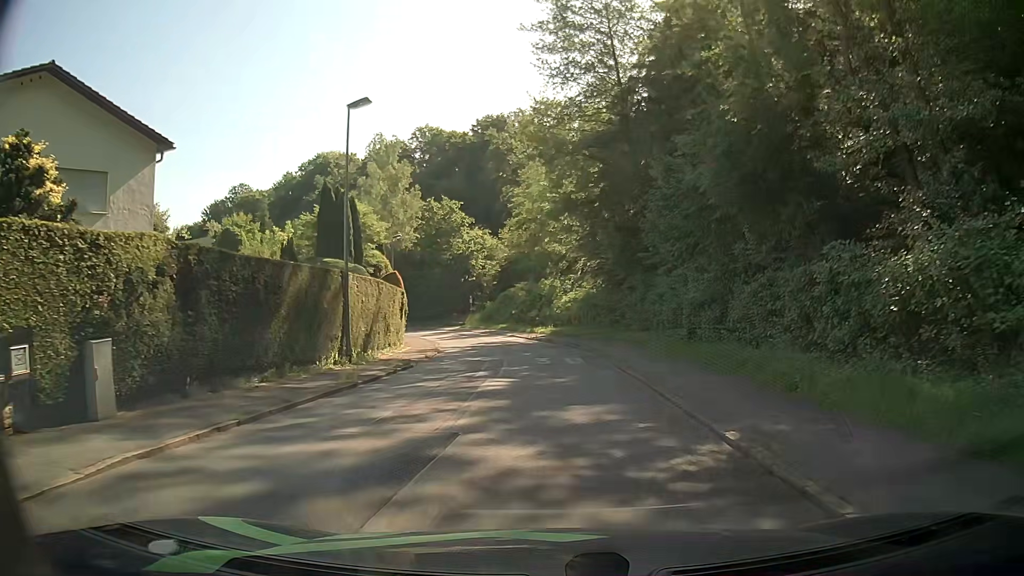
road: residential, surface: asphalt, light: Day
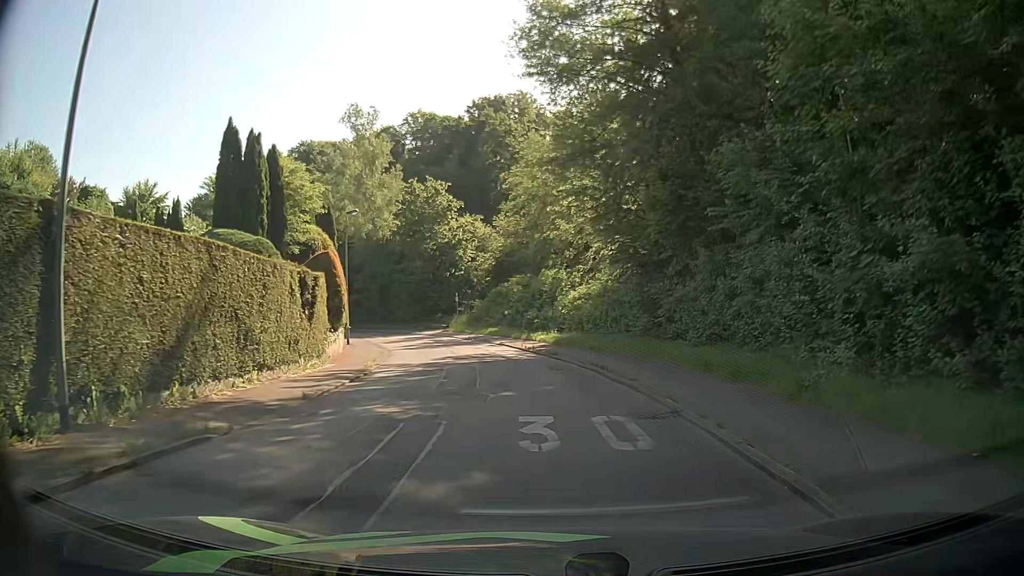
(0.0, +13.3) m; 0°
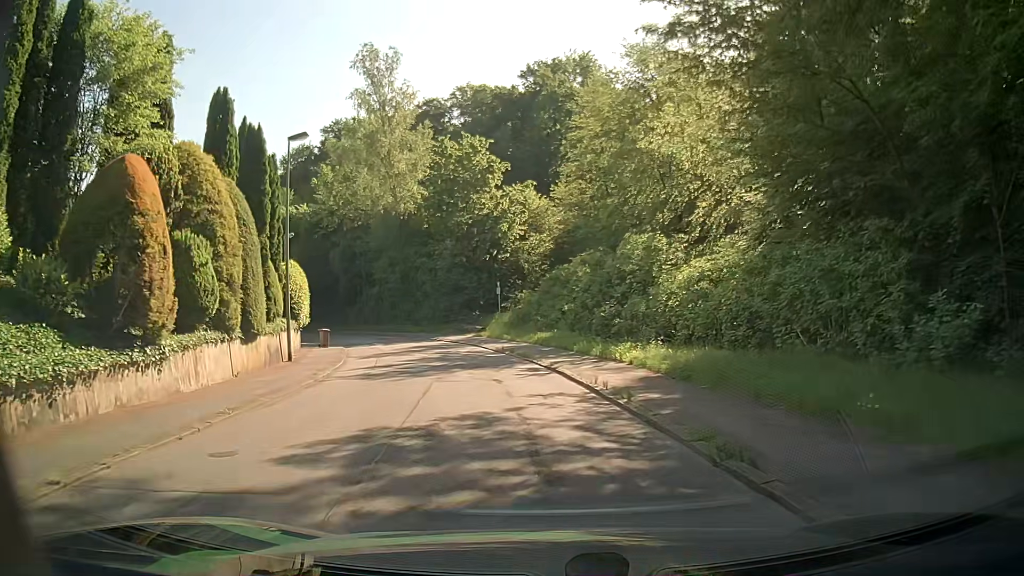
(-0.6, +18.1) m; -5°
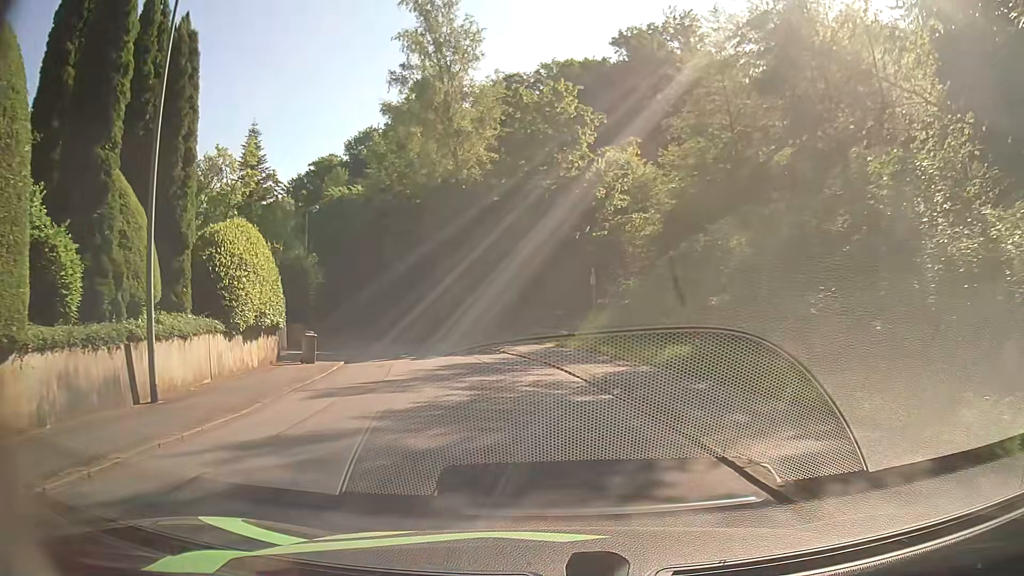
(-0.9, +13.6) m; -8°
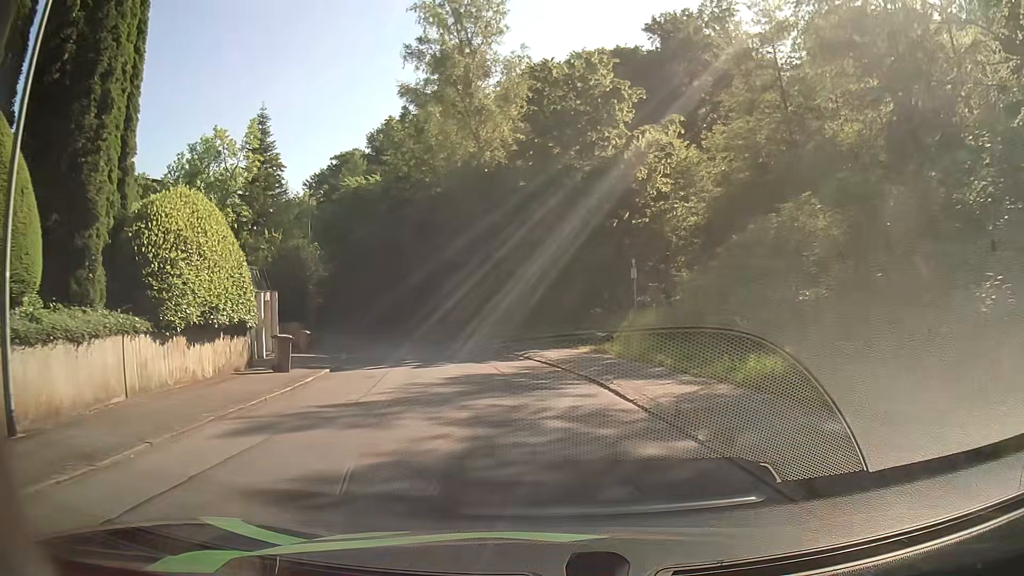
(-0.1, +4.6) m; -3°
(0, +10) (-2, +20) (-4, +30) (-7, +39) (-11, +48) (-16, +57) (-22, +65) (-28, +73) (-34, +81) (-41, +88) m
